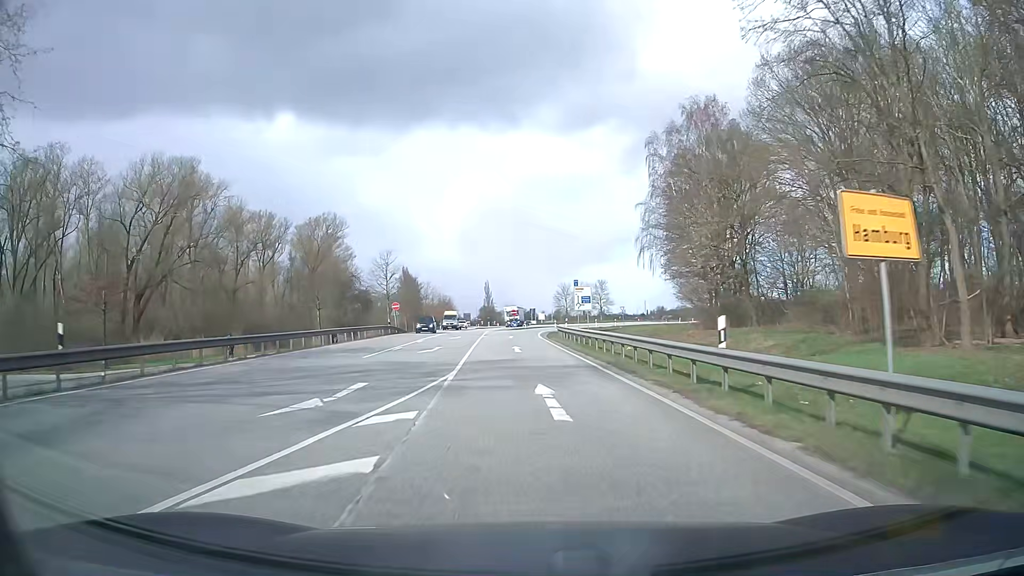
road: motorway_link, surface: asphalt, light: Day
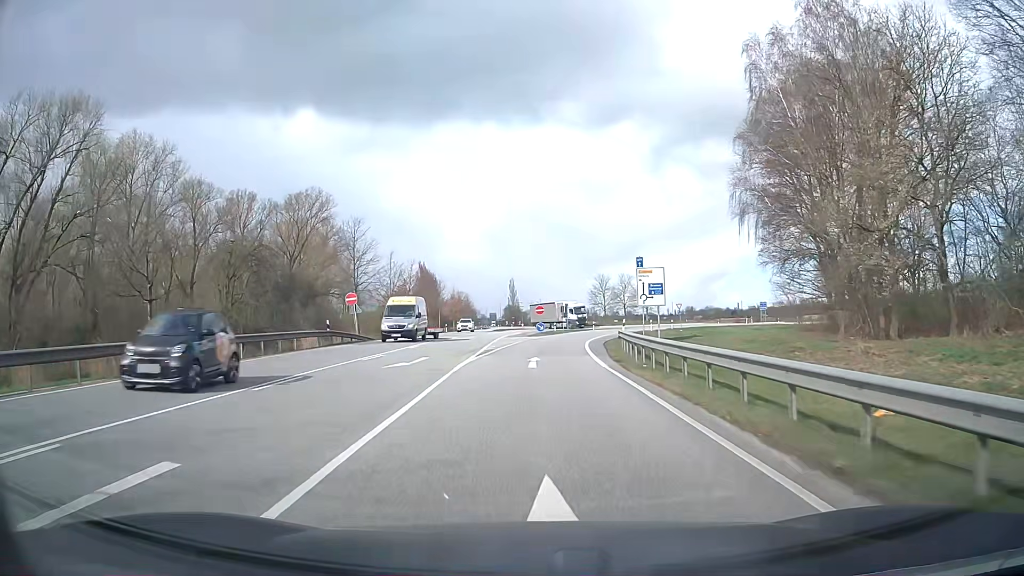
(-0.6, +25.1) m; -2°
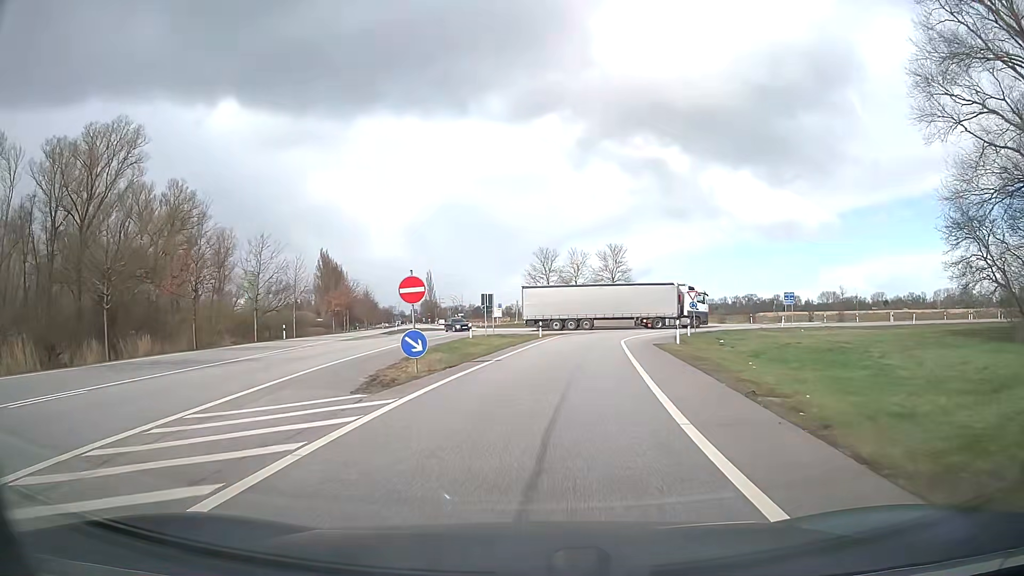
(+1.2, +39.1) m; +5°
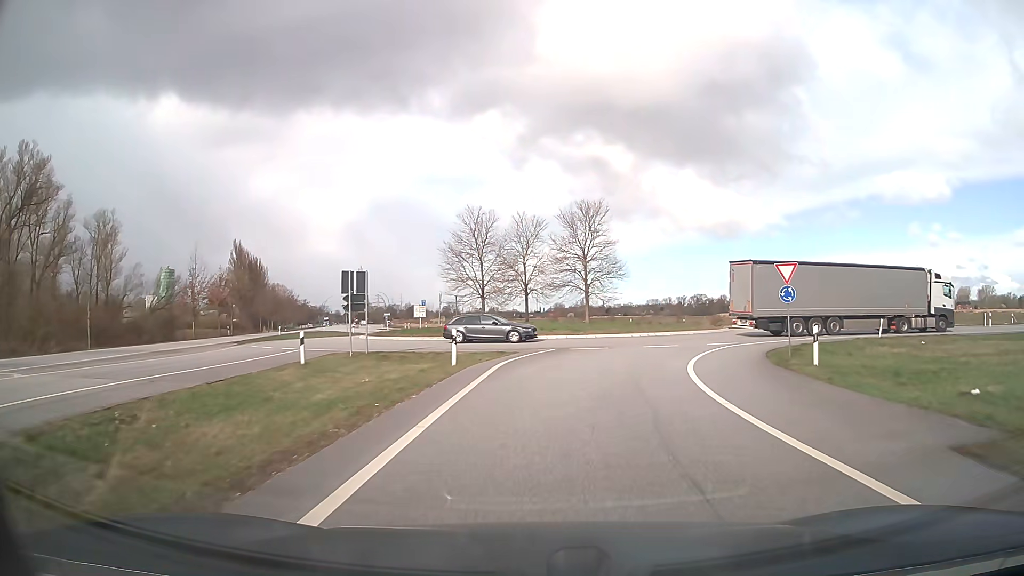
(+1.2, +27.4) m; +5°
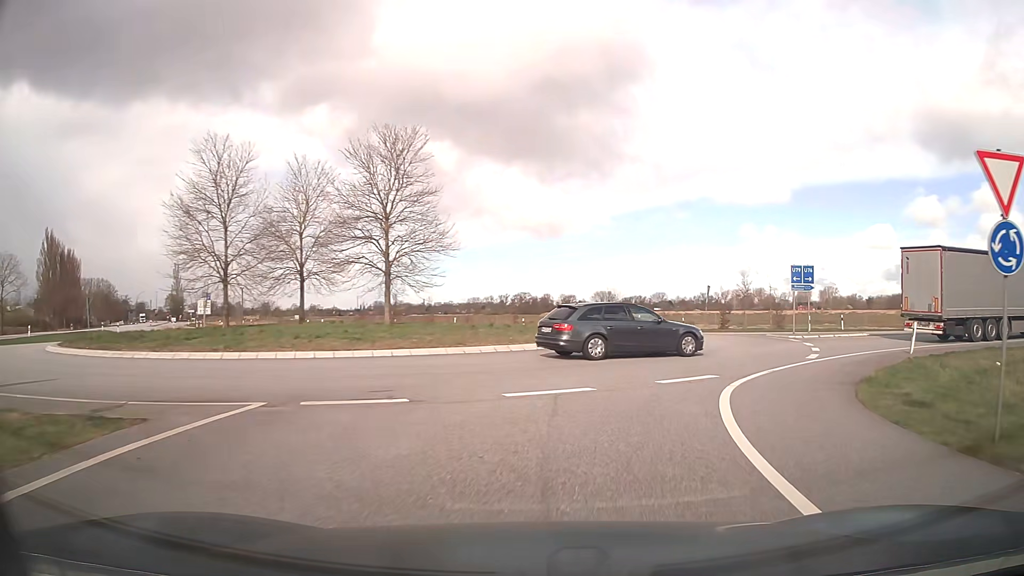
(+1.7, +17.8) m; +14°
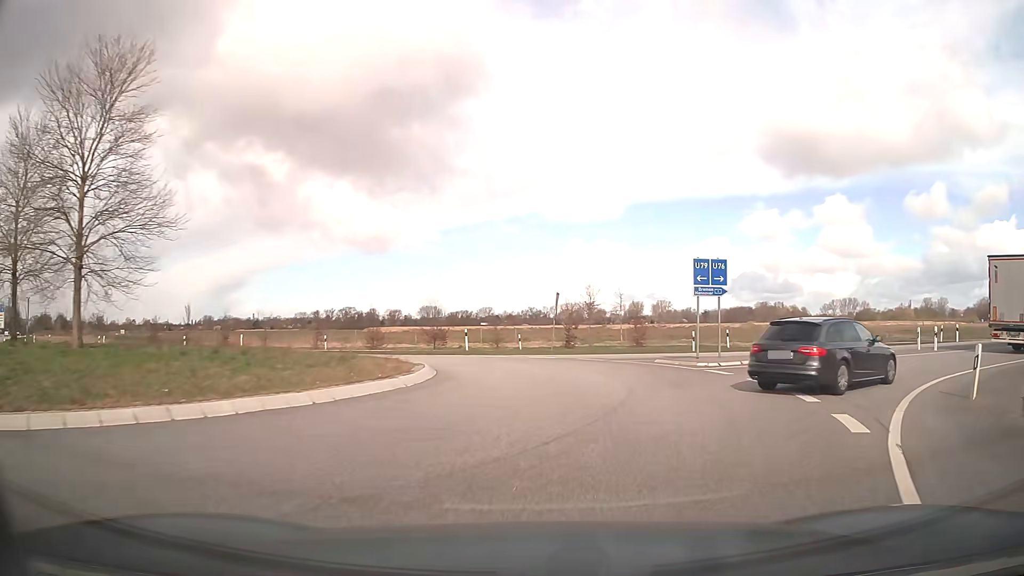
(+1.5, +11.1) m; +15°
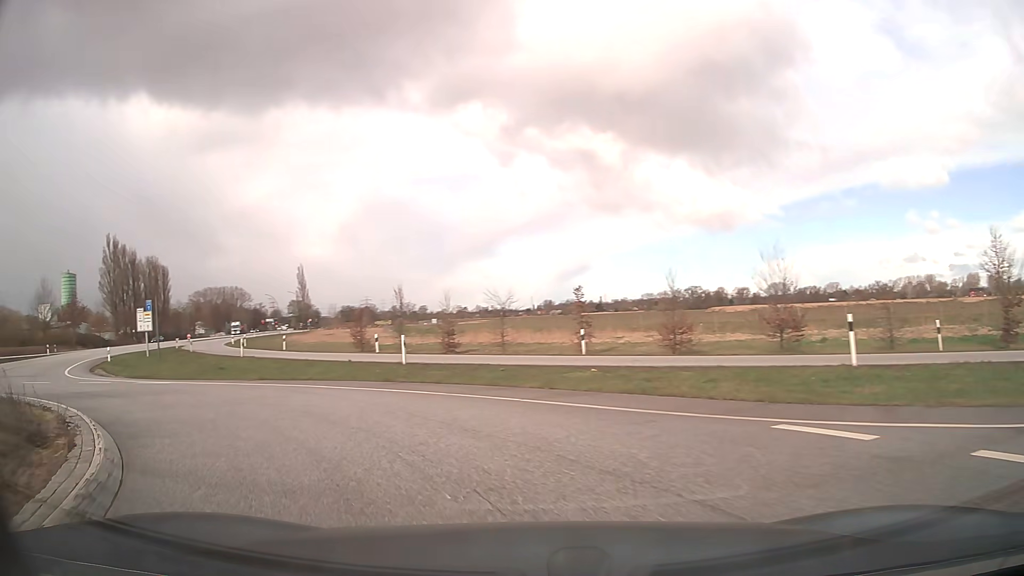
(-1.9, +23.8) m; -28°
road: secondary
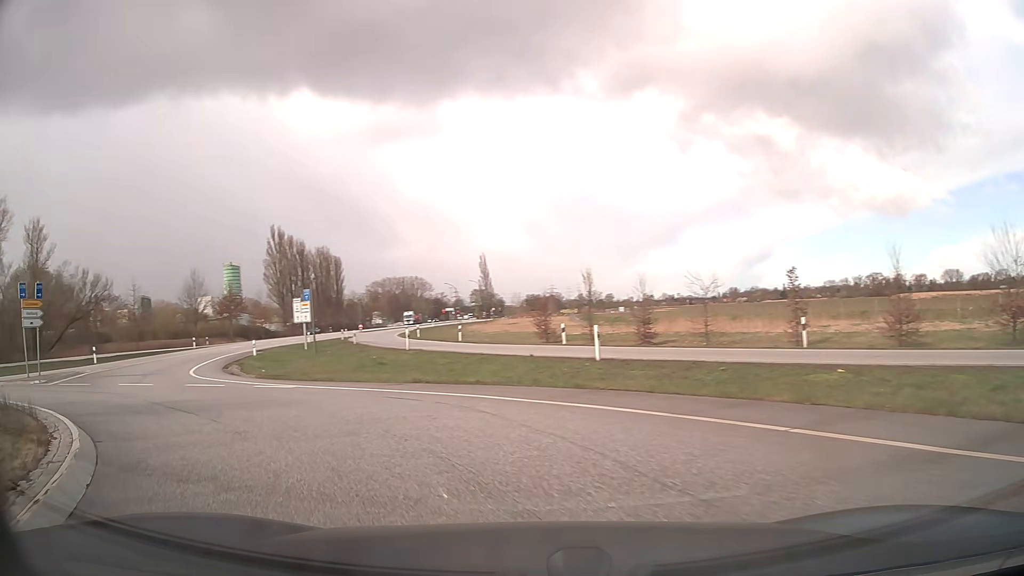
(-0.6, +4.5) m; -15°
(-3, +9) (-9, +17) (-15, +25) (-20, +34) (-23, +43) (-25, +53) (-27, +63) (-28, +73) (-28, +83) (-28, +93) m
